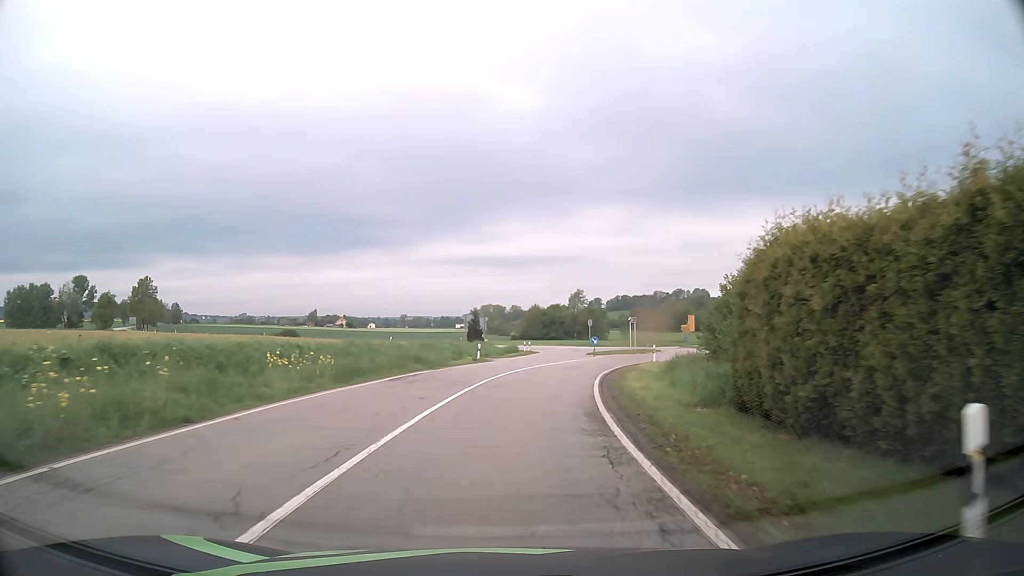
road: secondary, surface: asphalt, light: Day
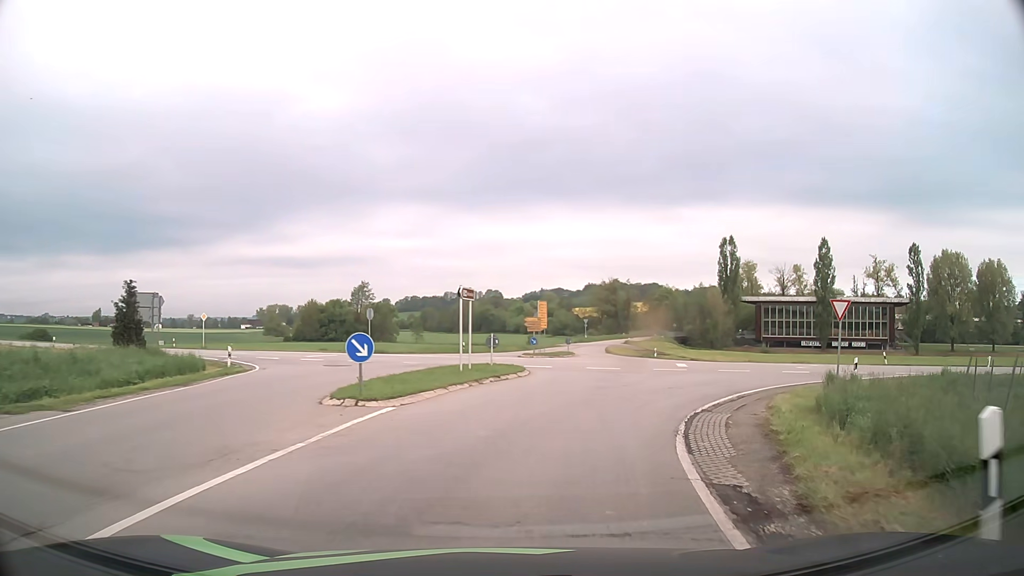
(+4.5, +34.2) m; +17°
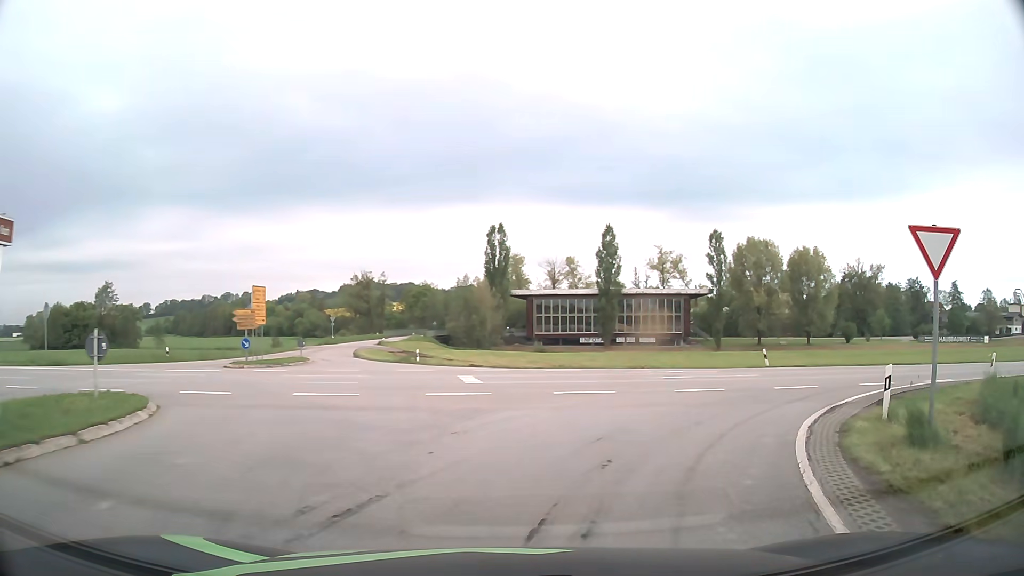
(+2.6, +14.7) m; +22°
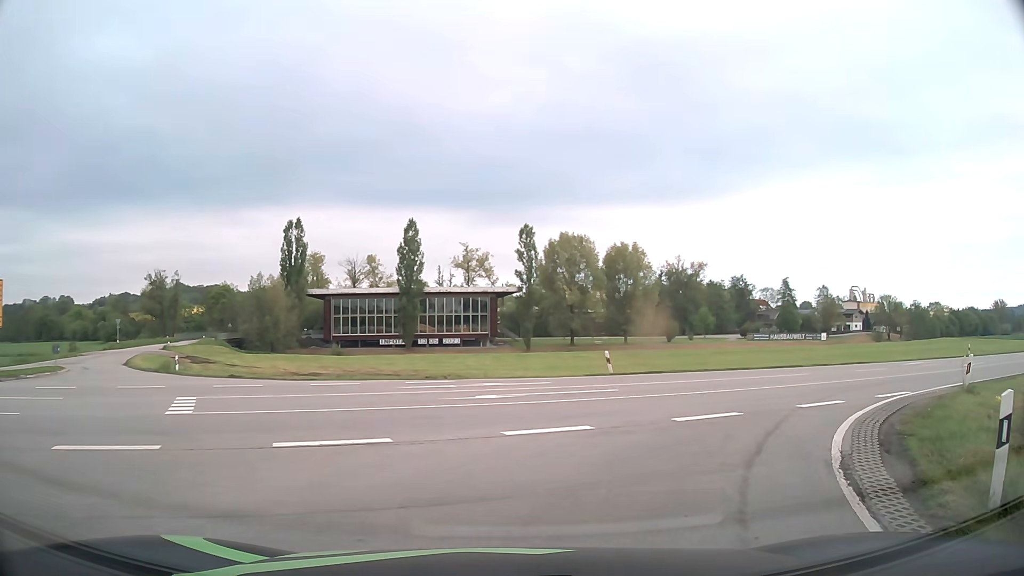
(+1.0, +7.3) m; +16°
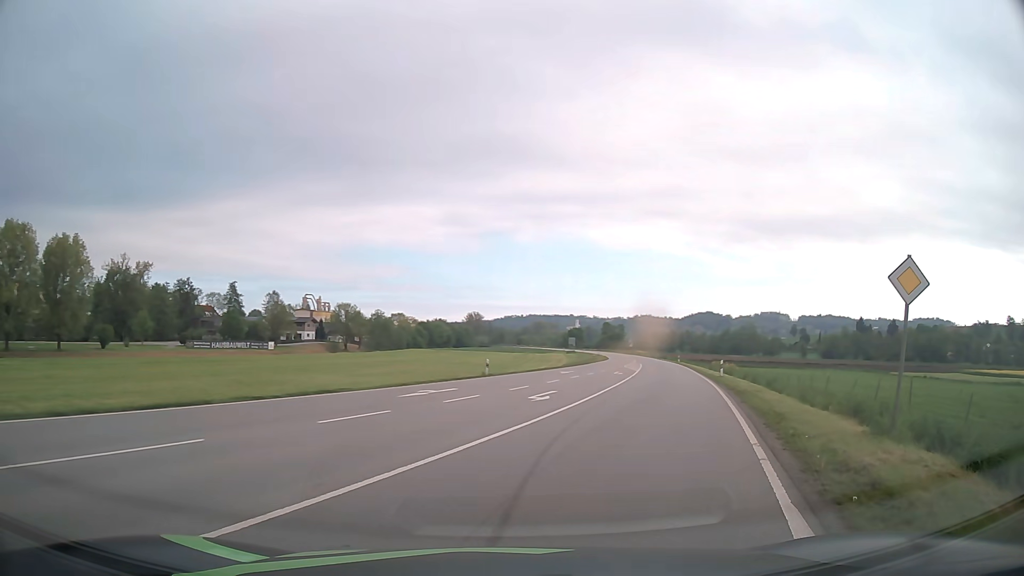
(+6.2, +14.2) m; +45°
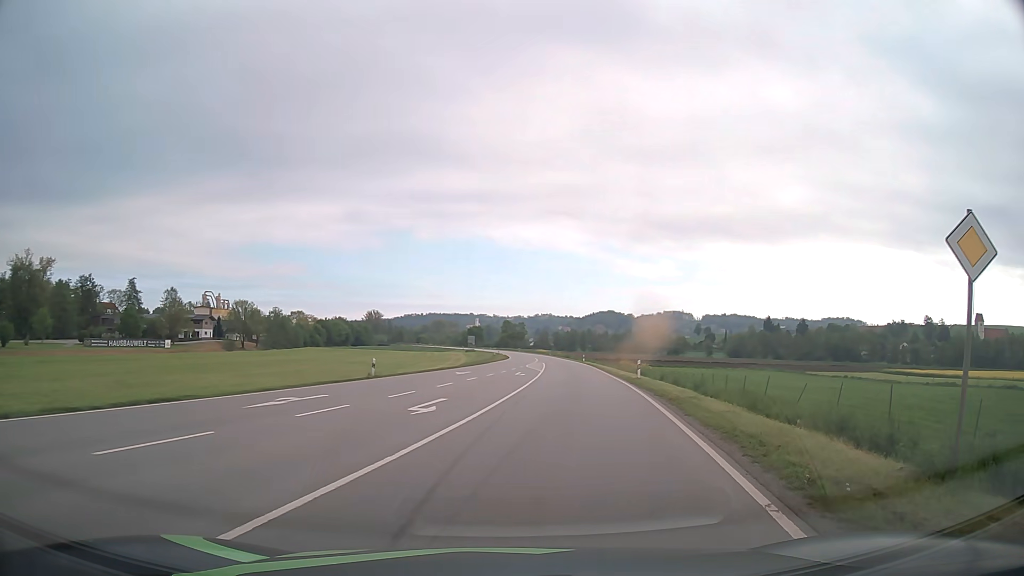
(+0.5, +4.4) m; +10°
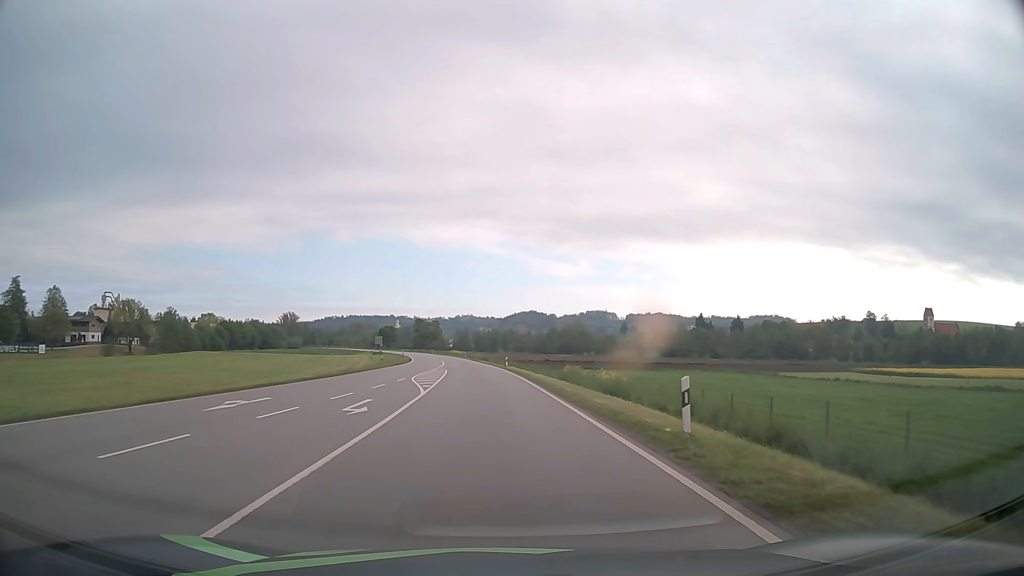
(+2.3, +23.6) m; +6°
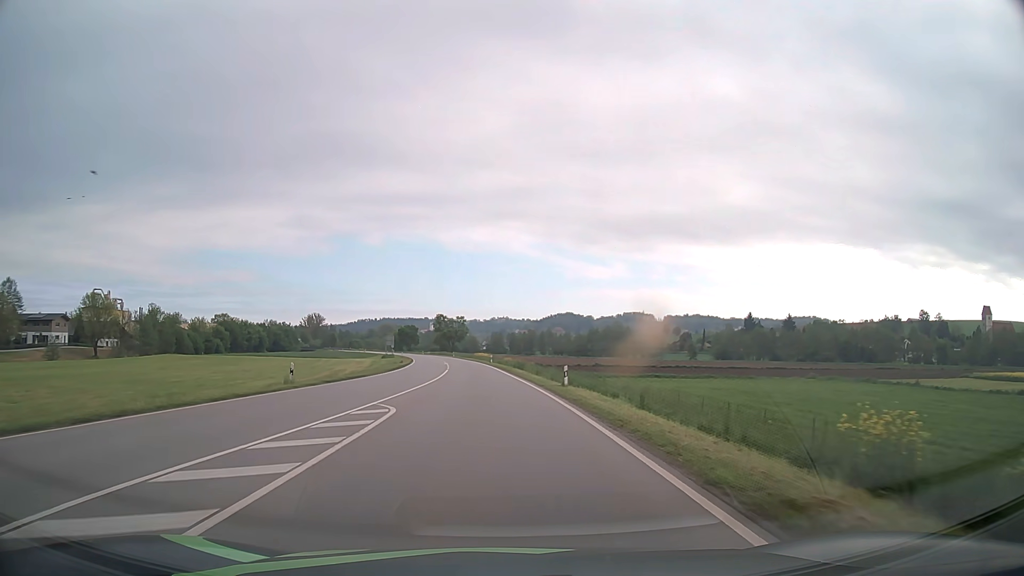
(-0.8, +33.2) m; -3°
